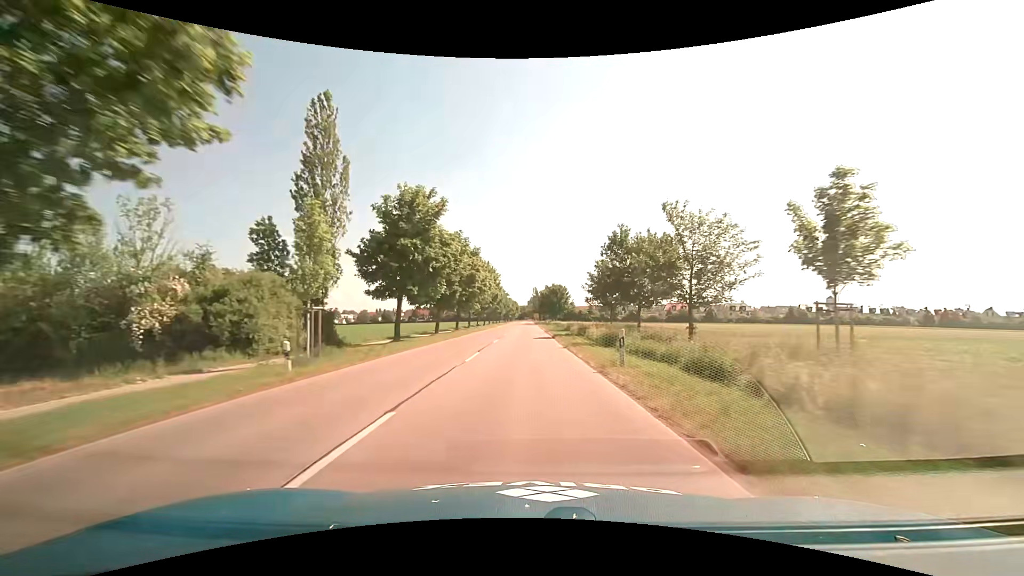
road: tertiary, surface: asphalt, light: Day
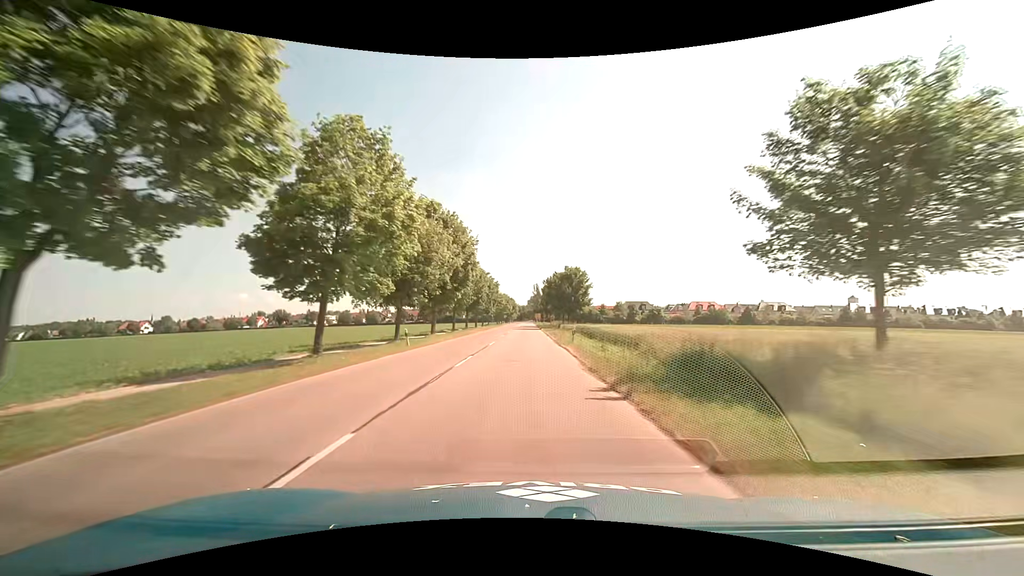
(+0.1, +38.1) m; 0°
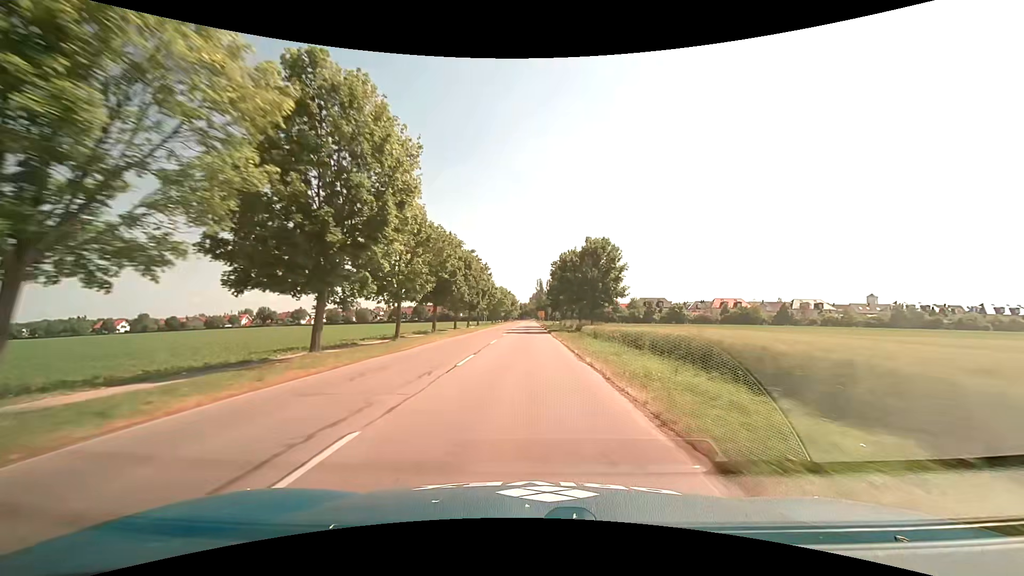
(0.0, +24.5) m; 0°
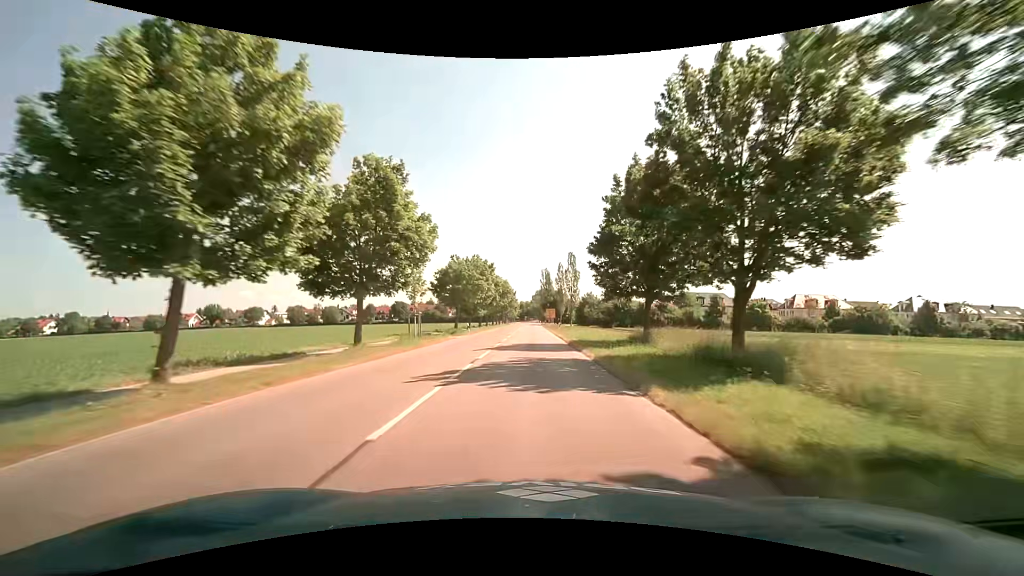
(0.0, +56.0) m; 0°
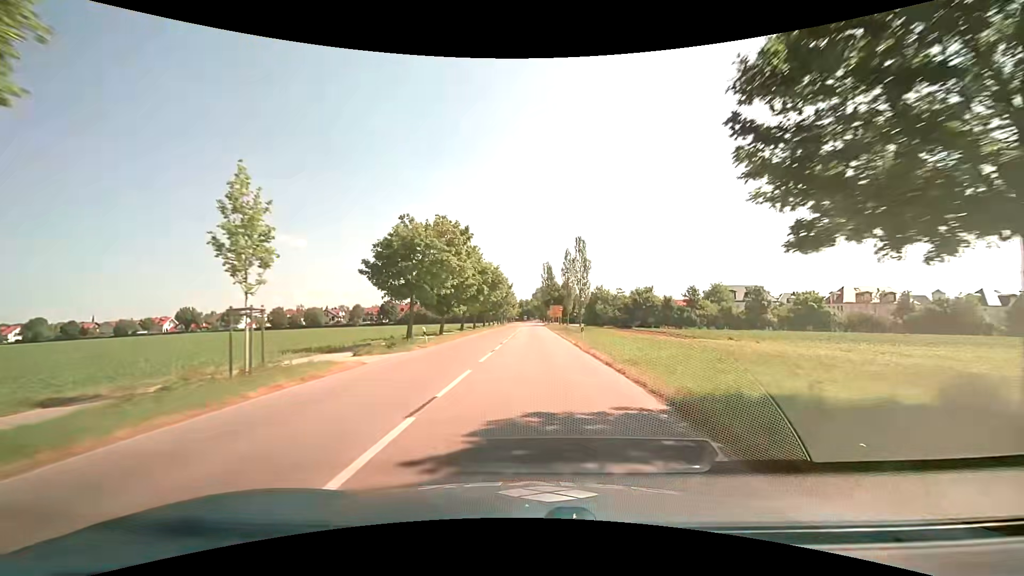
(+0.1, +20.5) m; 0°
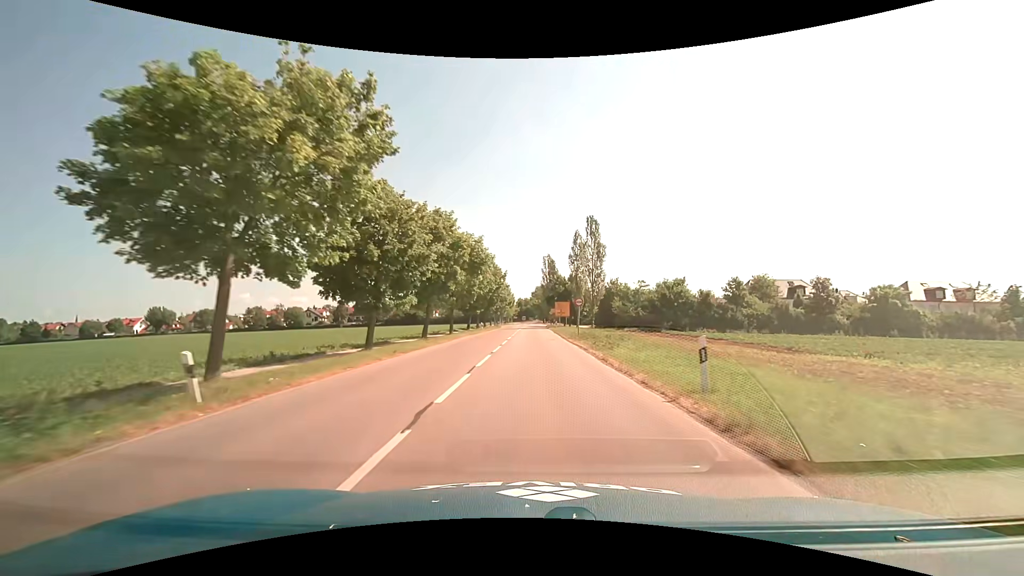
(-0.1, +19.6) m; 0°
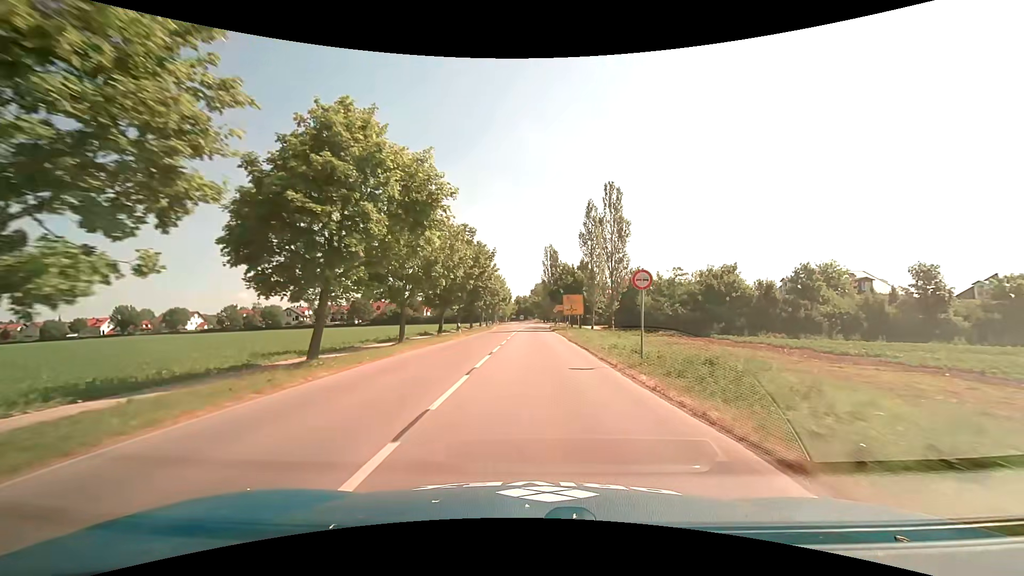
(0.0, +18.4) m; 0°
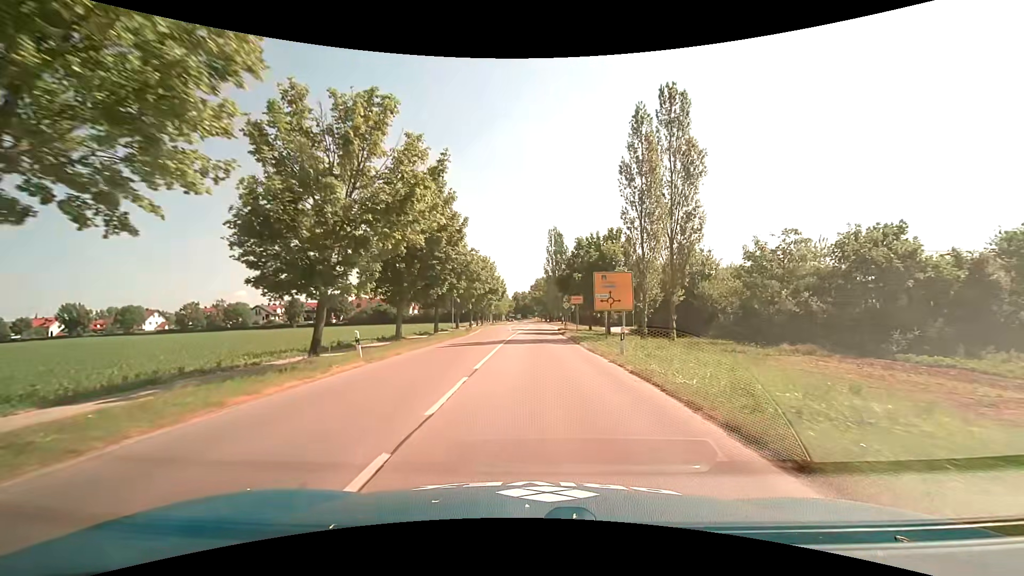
(+0.1, +24.1) m; 0°
(0, +10) (0, +20) (0, +30) (+1, +40) (+1, +50) (+1, +60) (+2, +70) (+2, +80) (+2, +90) (+2, +100) m
